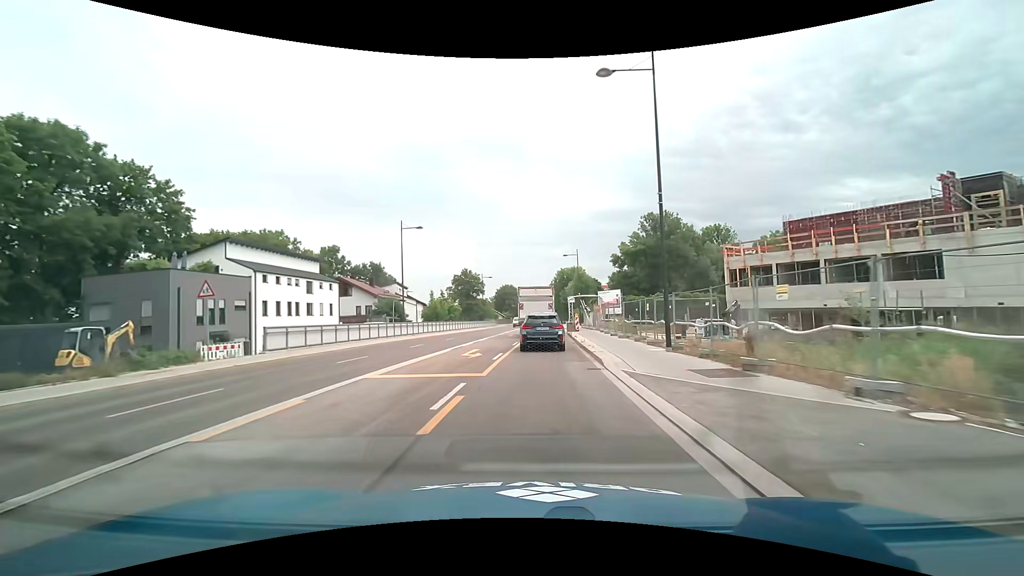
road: secondary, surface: asphalt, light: Day
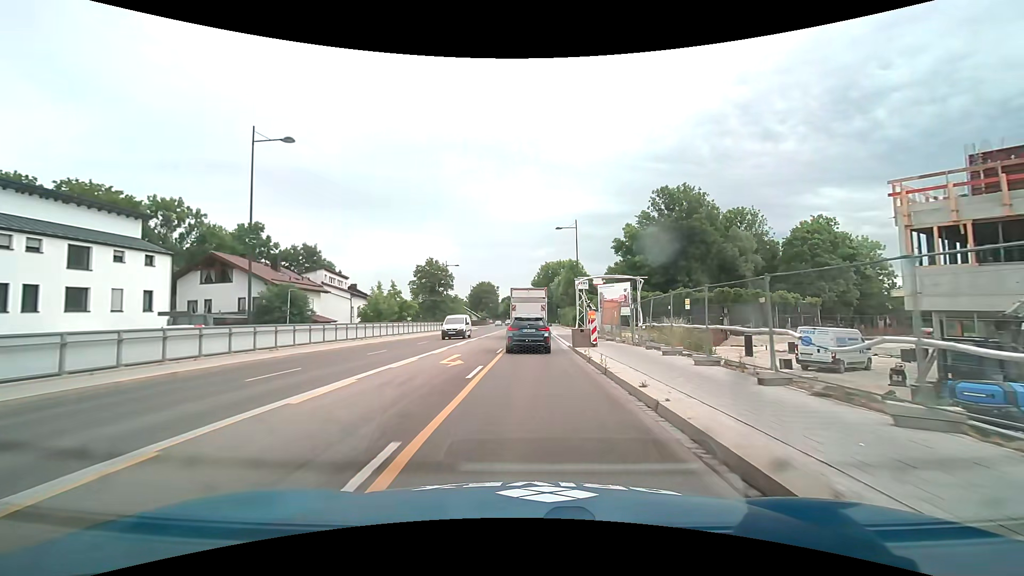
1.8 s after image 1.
(+0.5, +22.9) m; +2°
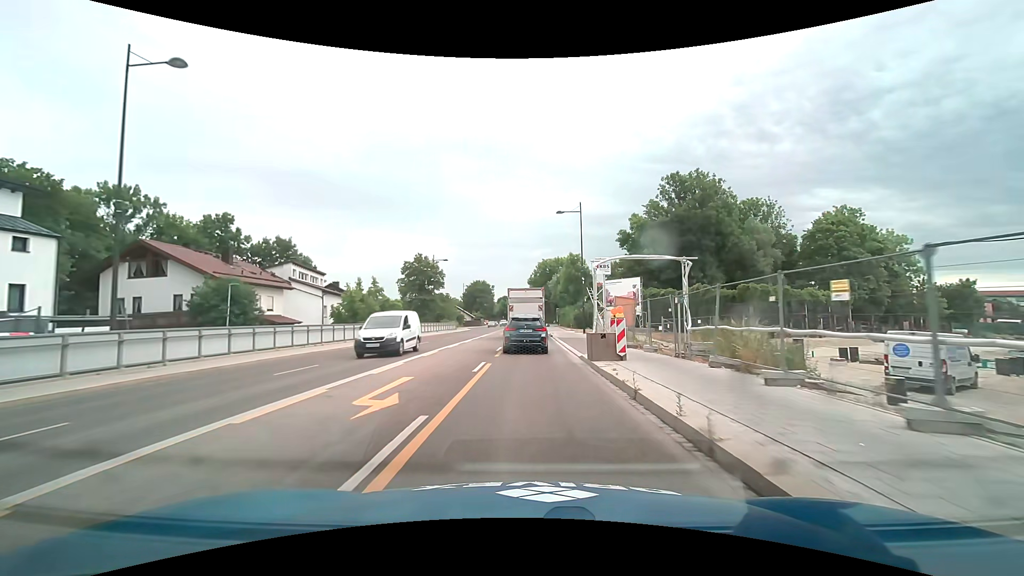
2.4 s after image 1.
(0.0, +7.5) m; +1°
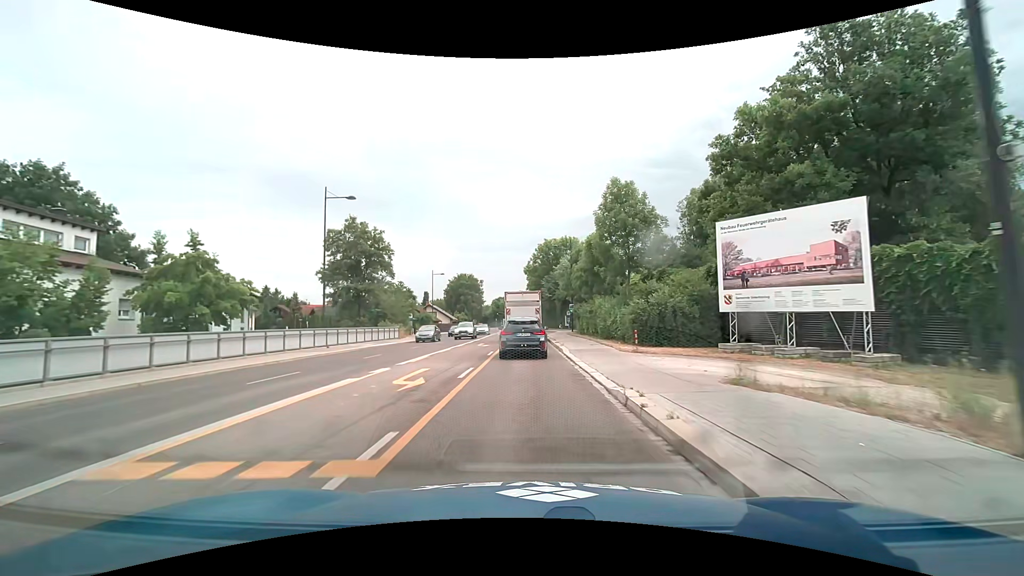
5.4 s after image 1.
(-0.1, +36.8) m; 0°
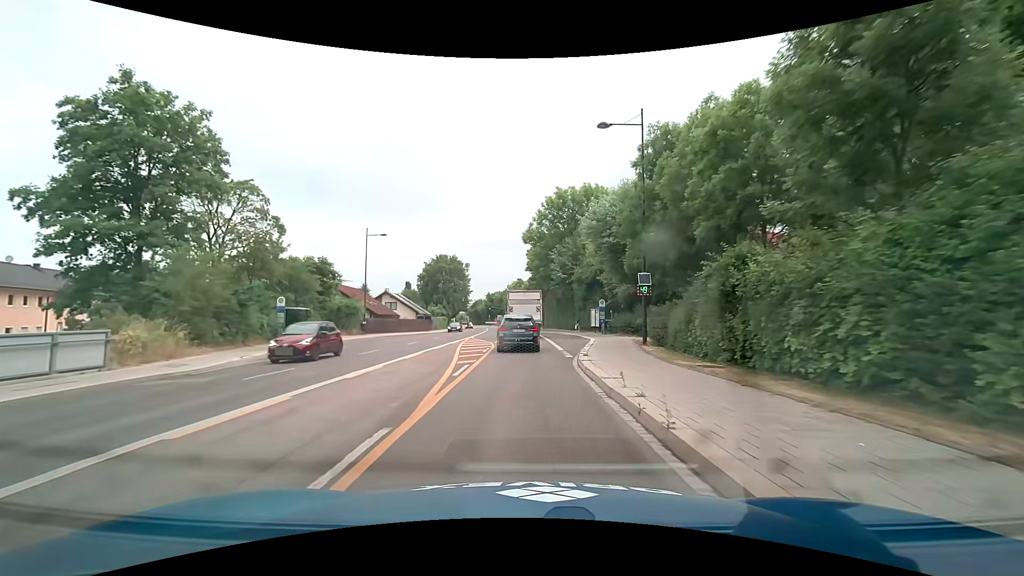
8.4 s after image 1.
(0.0, +36.2) m; 0°
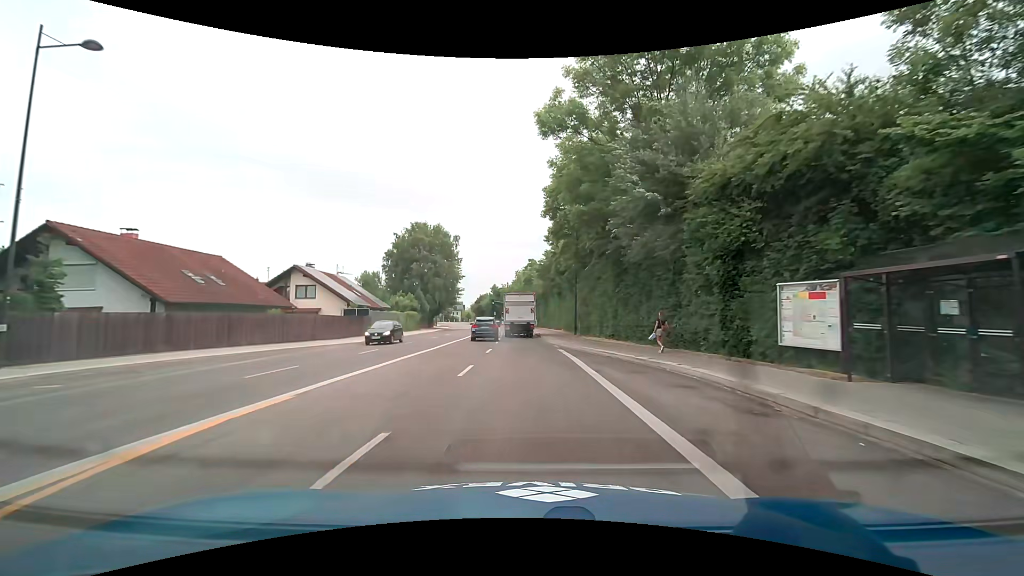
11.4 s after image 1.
(-0.1, +36.4) m; -1°
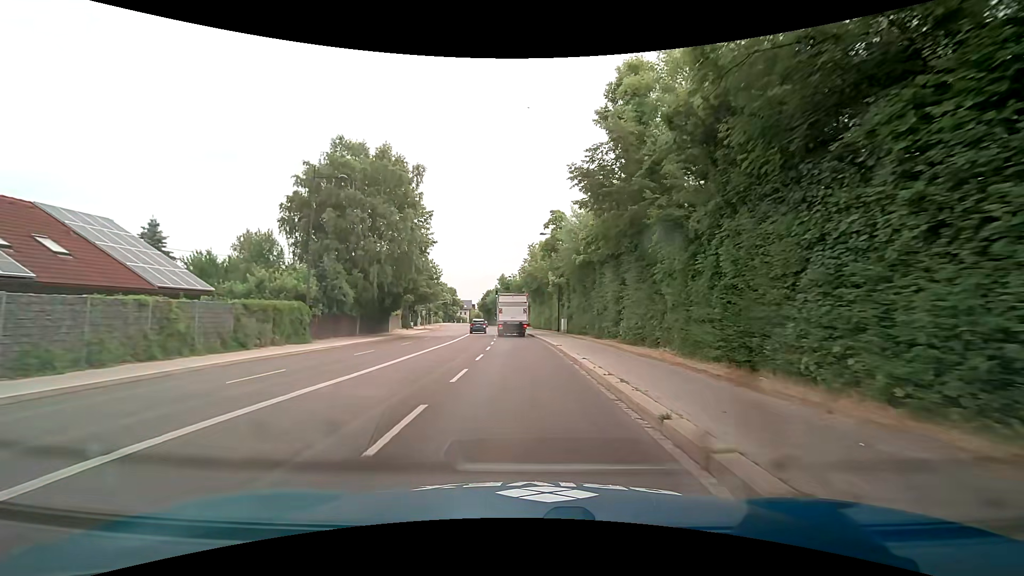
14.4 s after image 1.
(-0.6, +37.3) m; -2°
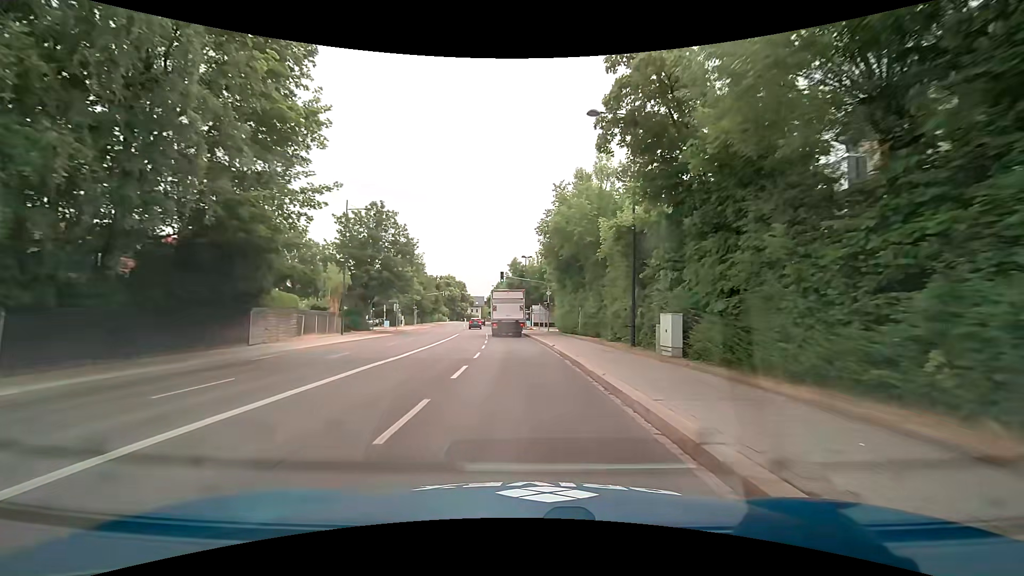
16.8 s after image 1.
(-0.4, +29.7) m; -2°
(0, +10) (0, +20) (-1, +30) (-1, +40) (-2, +50) (-3, +60) (-4, +70) (-5, +80) (-6, +90) (-8, +100) m
